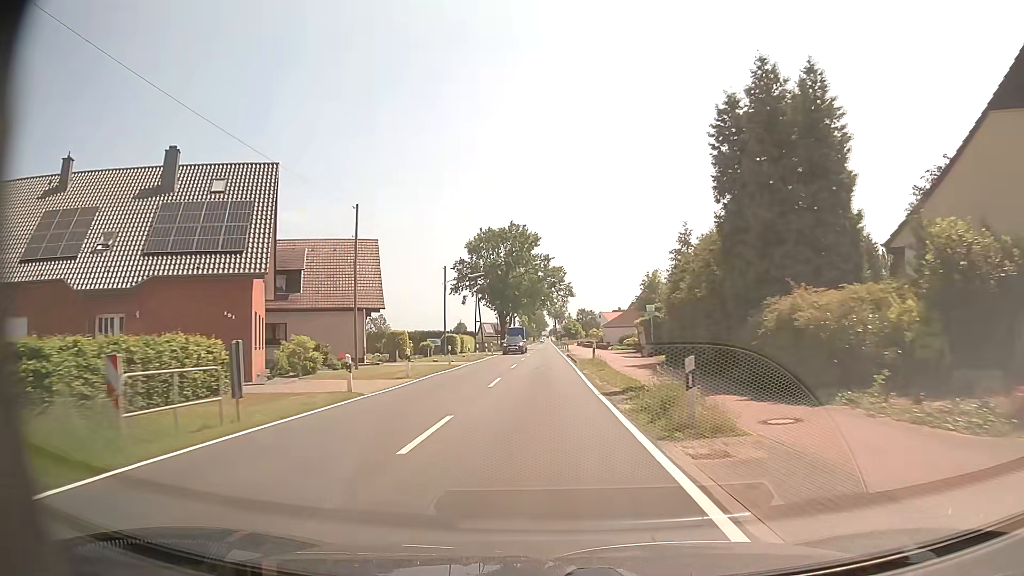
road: tertiary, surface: asphalt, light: Day
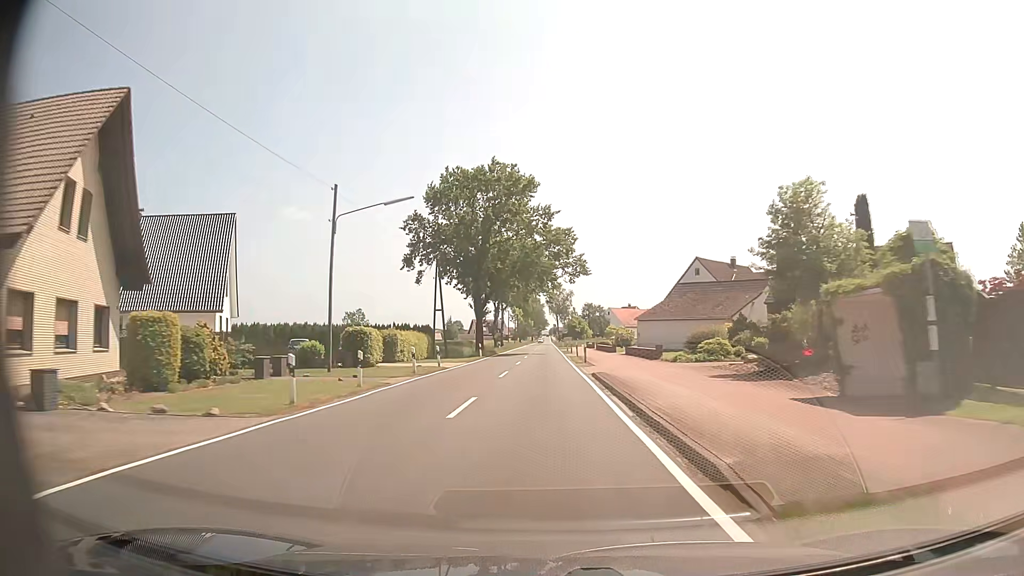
(0.0, +32.4) m; 0°
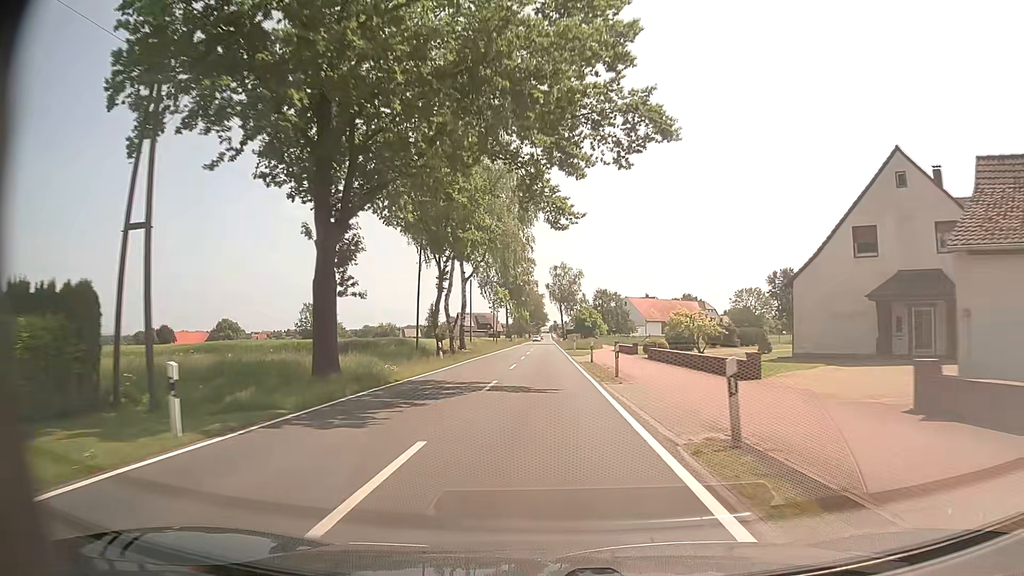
(+0.2, +43.1) m; 0°
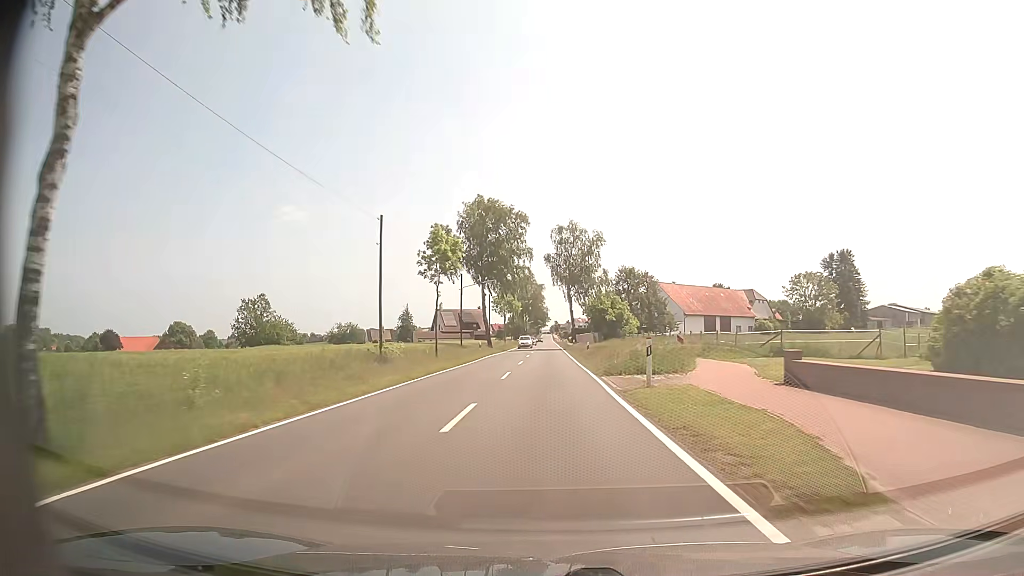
(0.0, +43.1) m; 0°
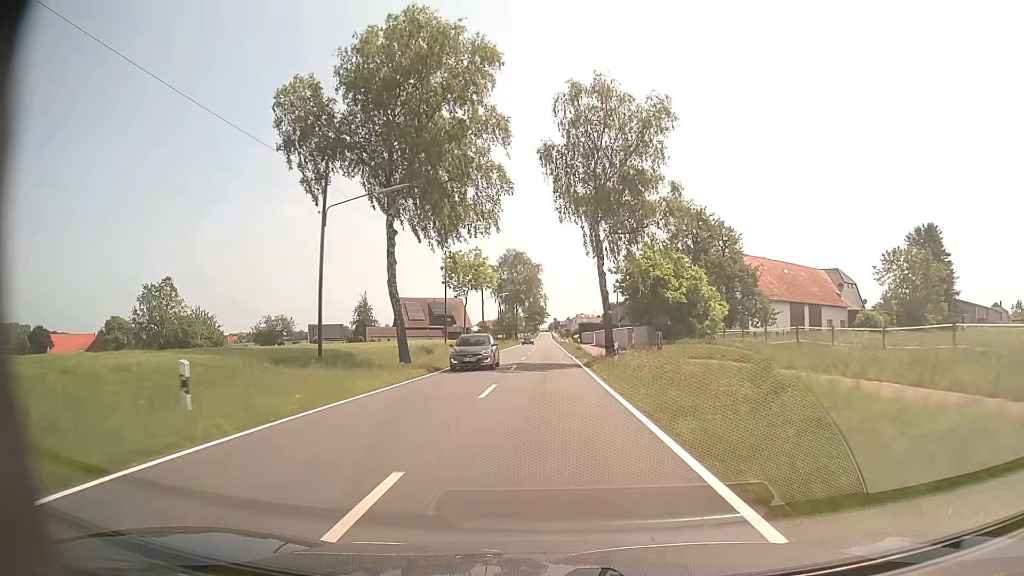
(-0.1, +43.0) m; 0°
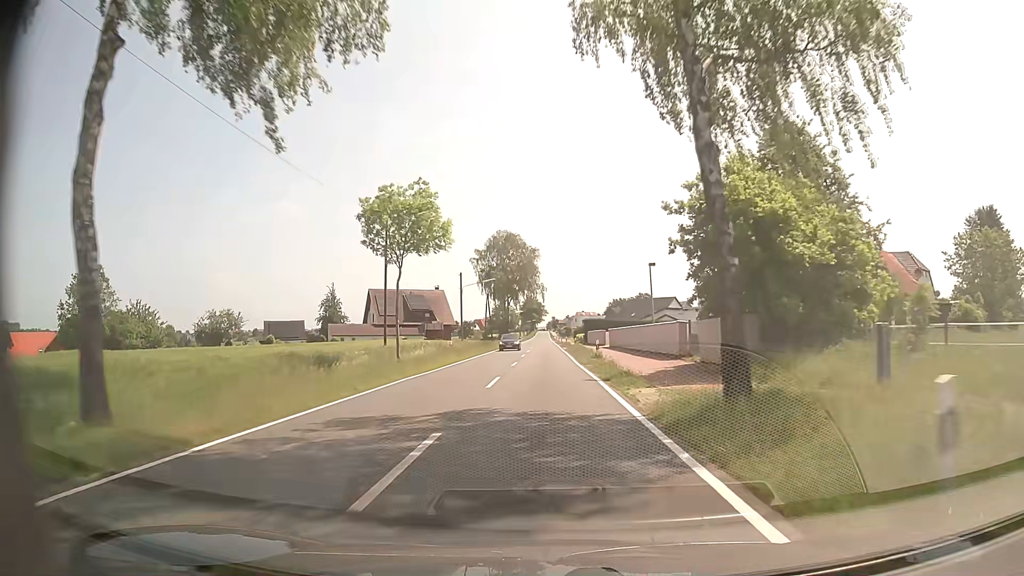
(0.0, +21.5) m; 0°
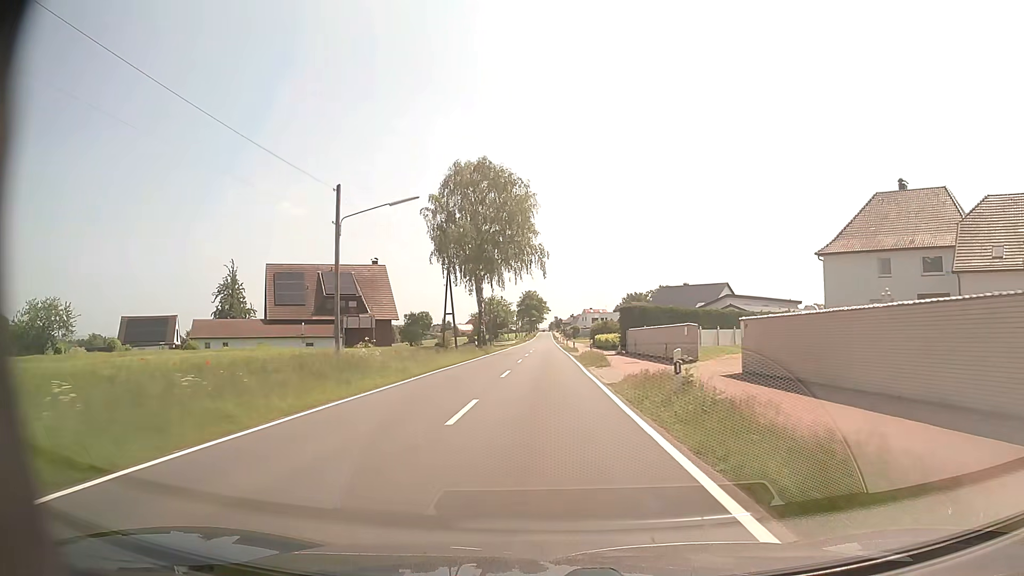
(-0.1, +43.0) m; 0°
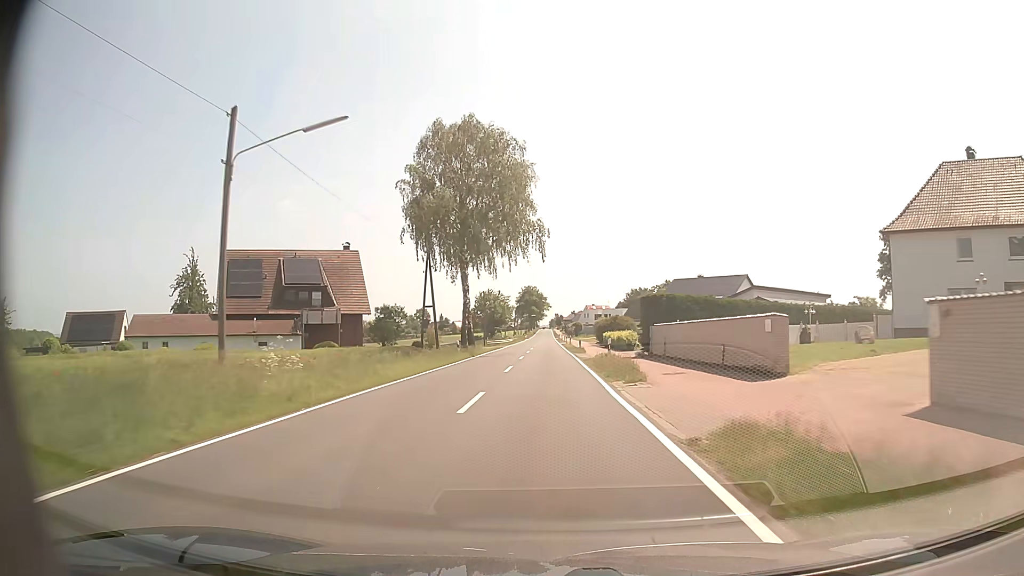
(0.0, +10.8) m; 0°
(0, +10) (0, +20) (0, +30) (0, +40) (0, +50) (0, +60) (0, +70) (0, +80) (0, +90) (0, +100) m
